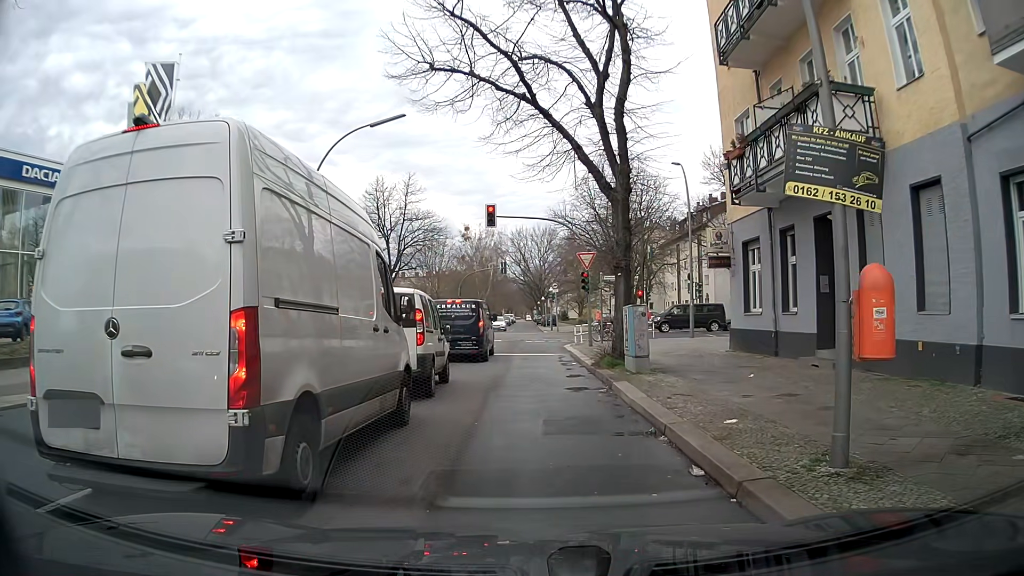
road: residential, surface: asphalt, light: Day
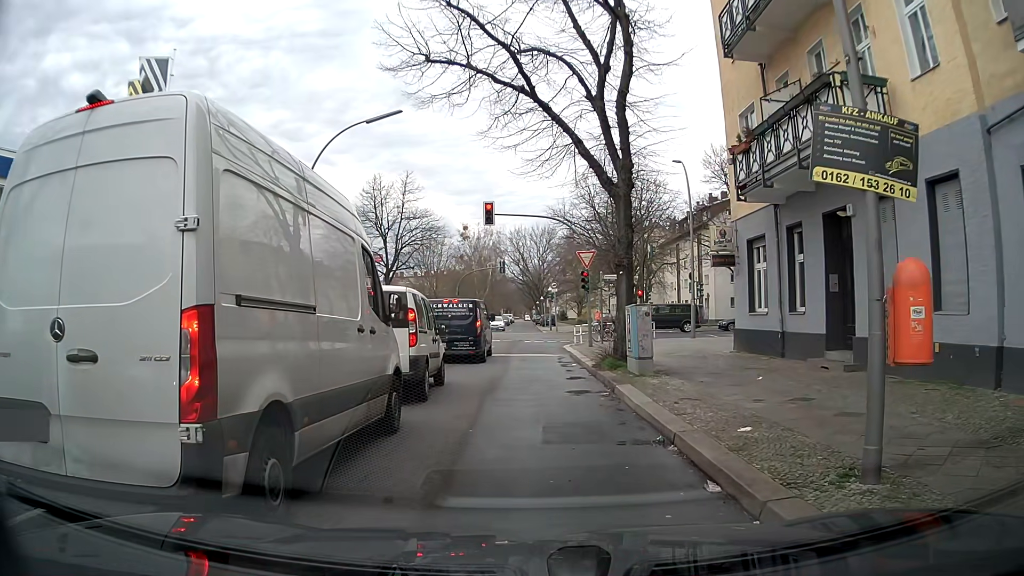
(0.0, +0.5) m; 0°
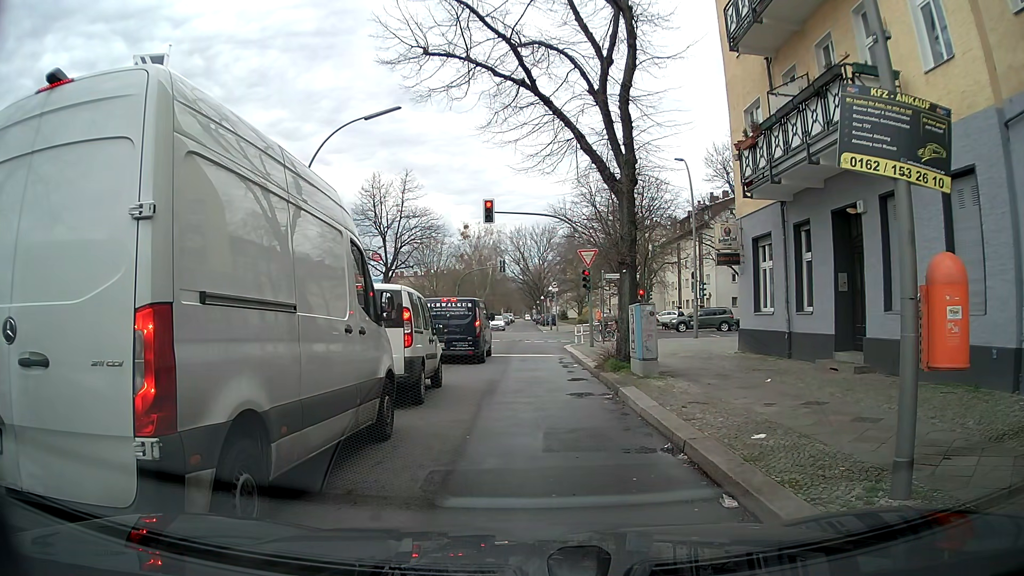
(0.0, +0.5) m; 0°
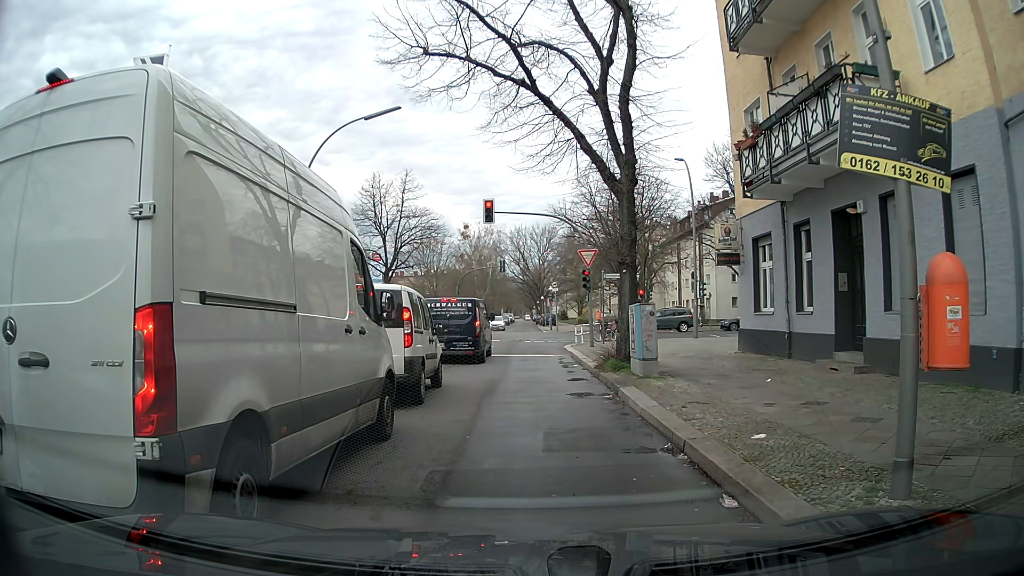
(0.0, 0.0) m; 0°
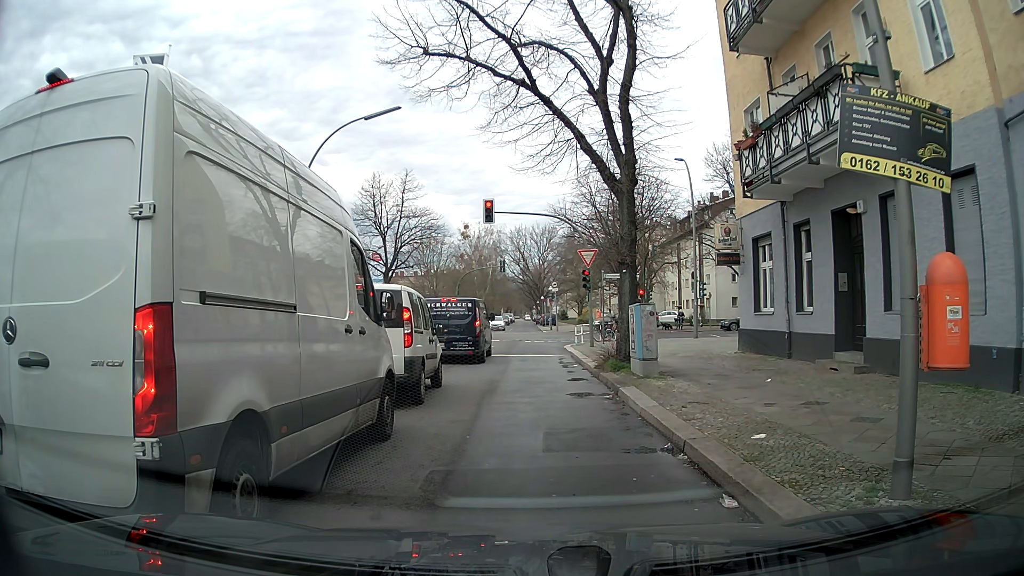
(0.0, 0.0) m; 0°
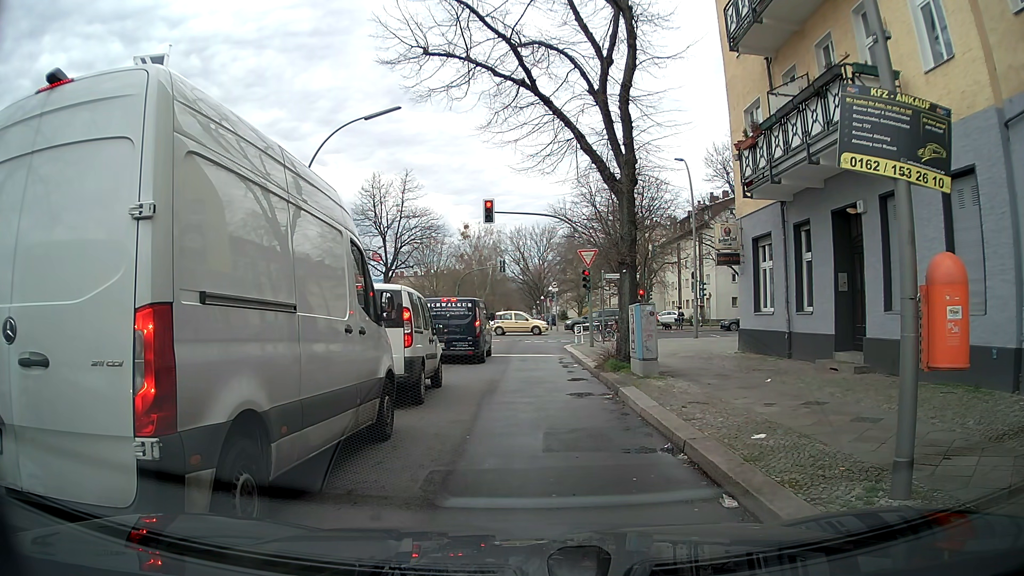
(0.0, 0.0) m; 0°
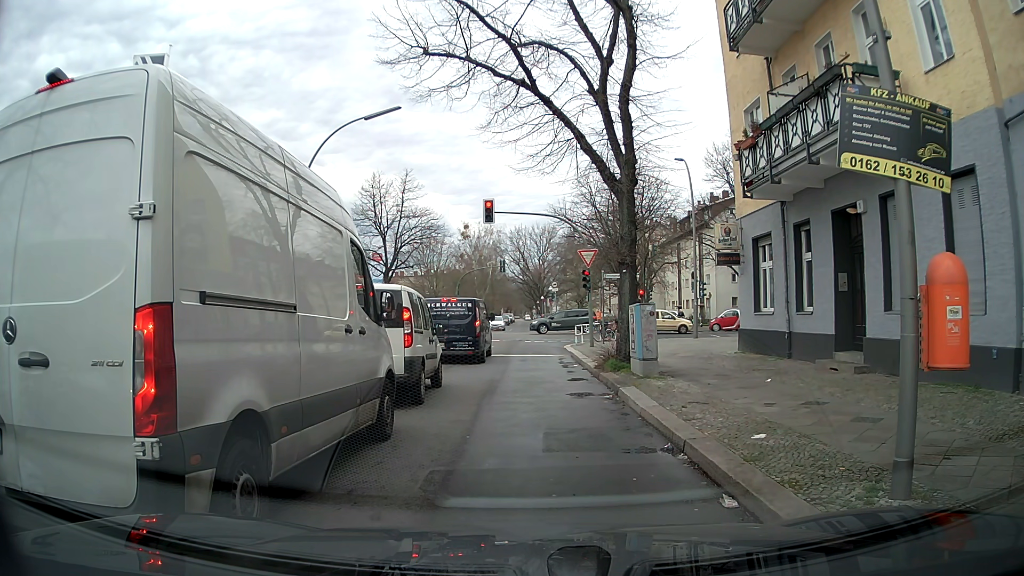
(0.0, 0.0) m; 0°
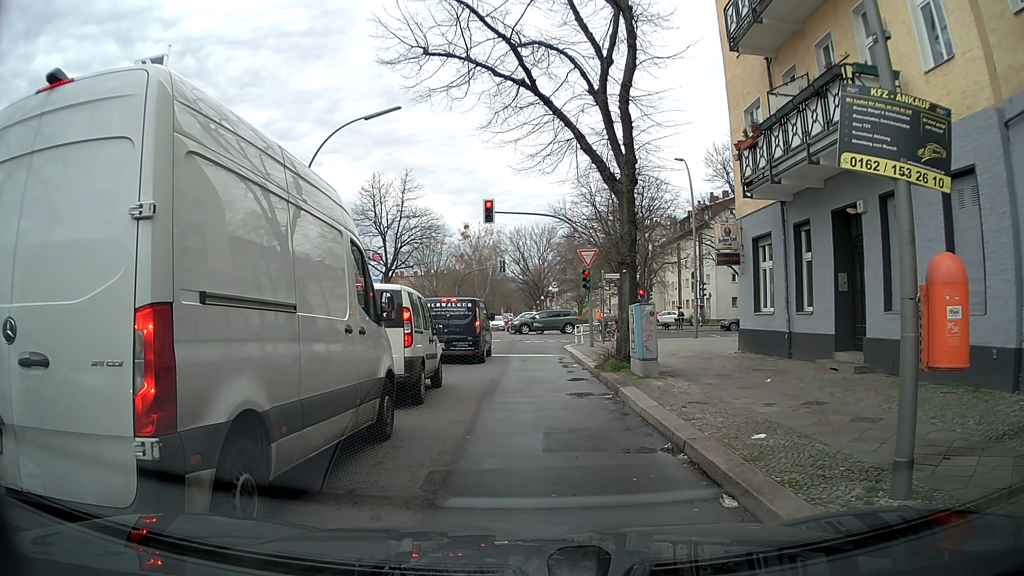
(0.0, 0.0) m; 0°
